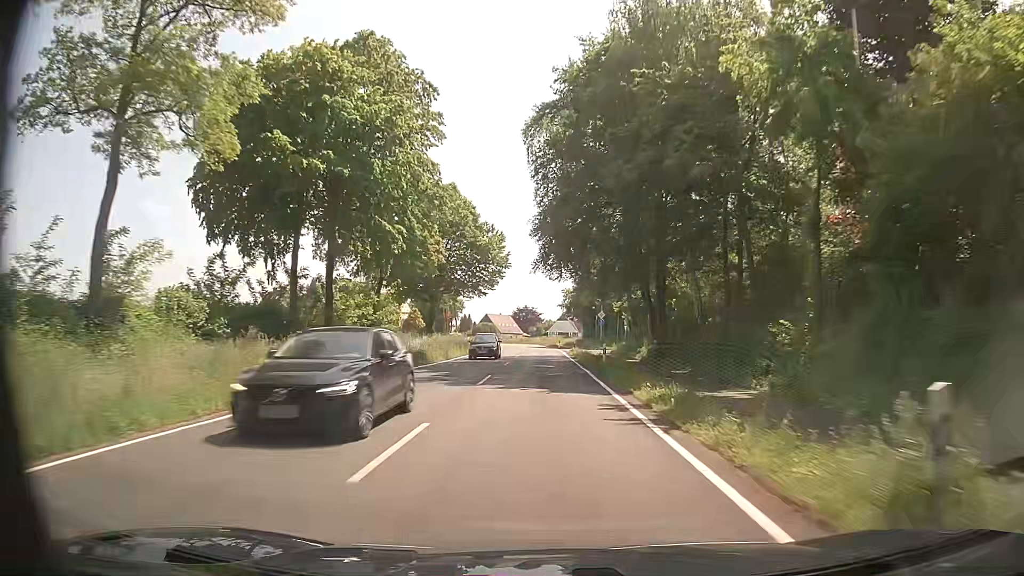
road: tertiary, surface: asphalt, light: Day
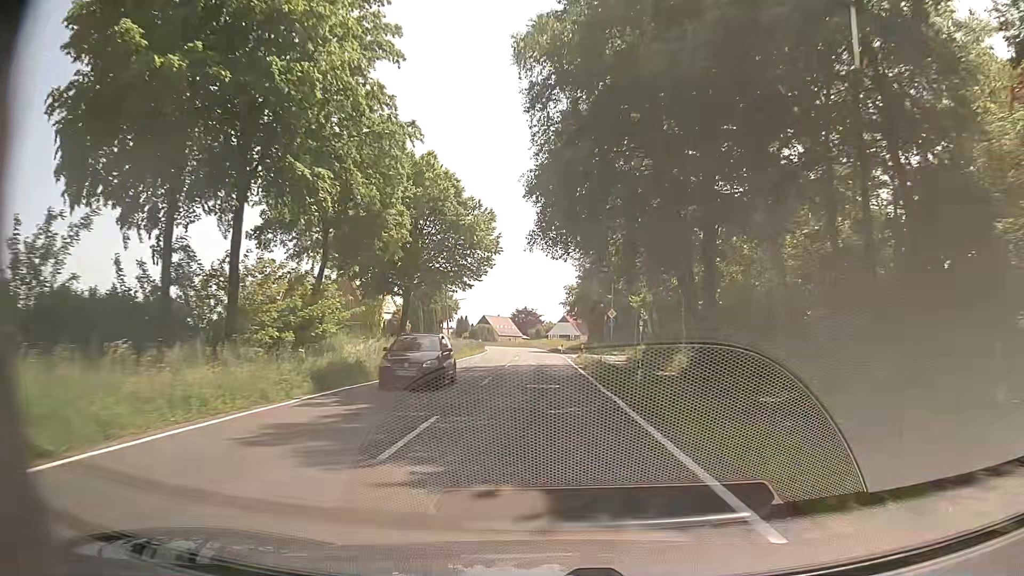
(0.0, +10.8) m; 0°
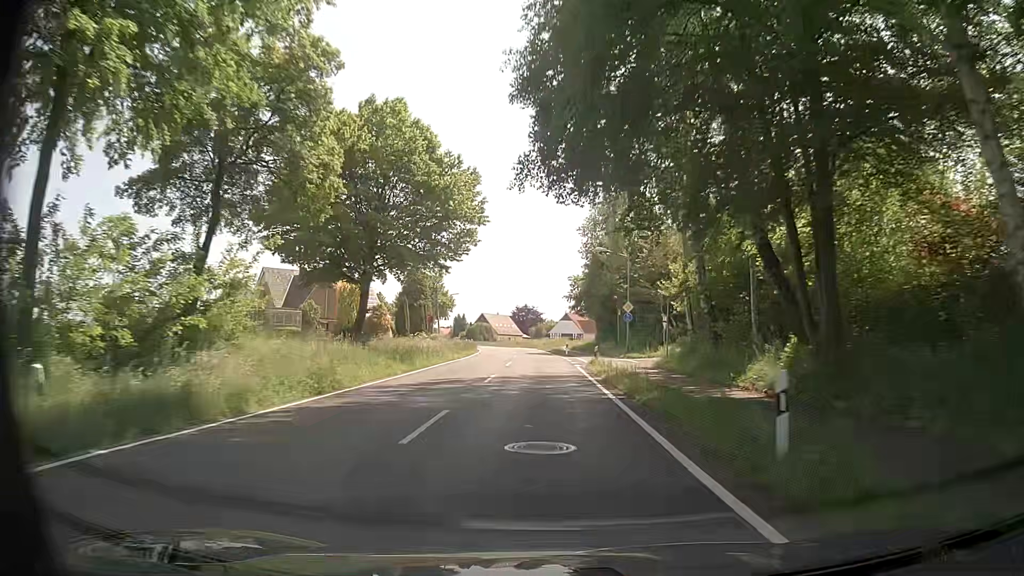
(0.0, +10.8) m; 0°
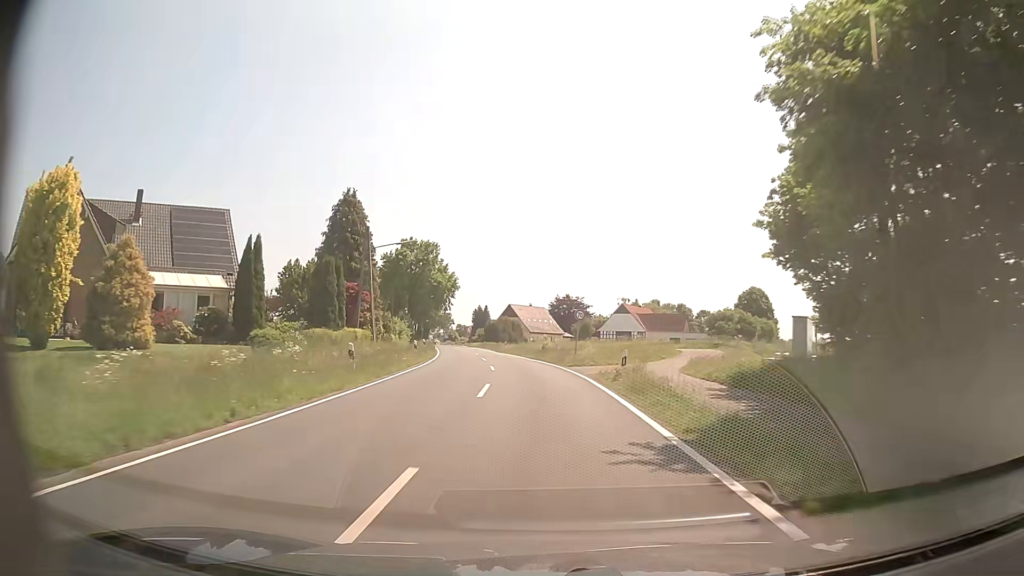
(-1.2, +54.0) m; -4°
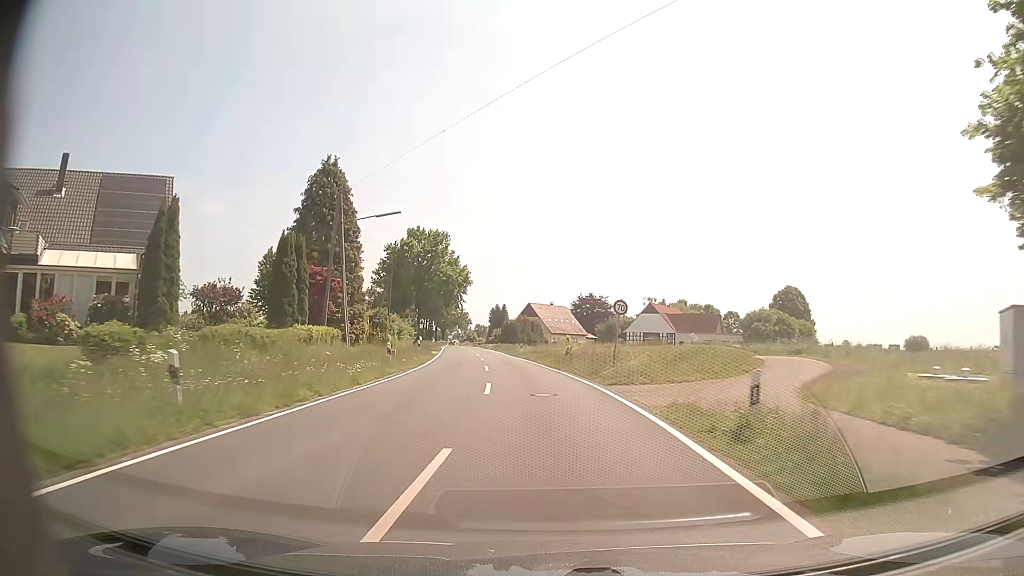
(-0.2, +10.8) m; -2°
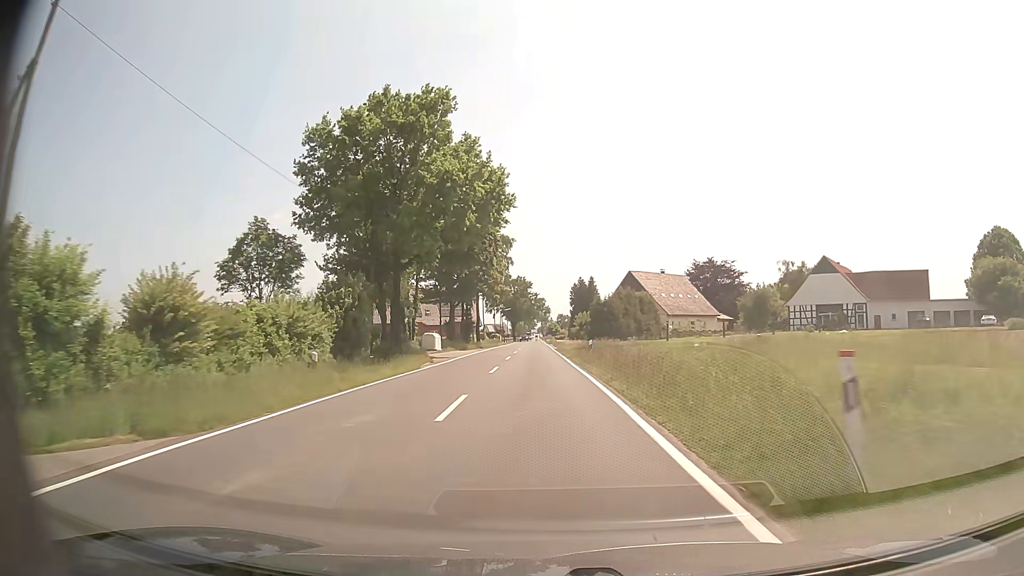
(-3.5, +54.0) m; -7°
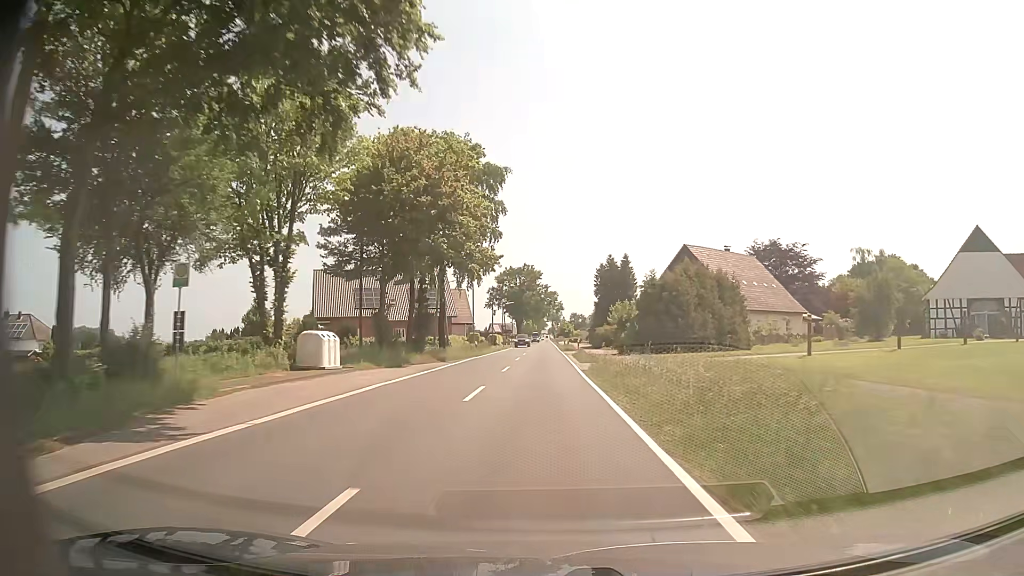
(-0.5, +32.5) m; -1°
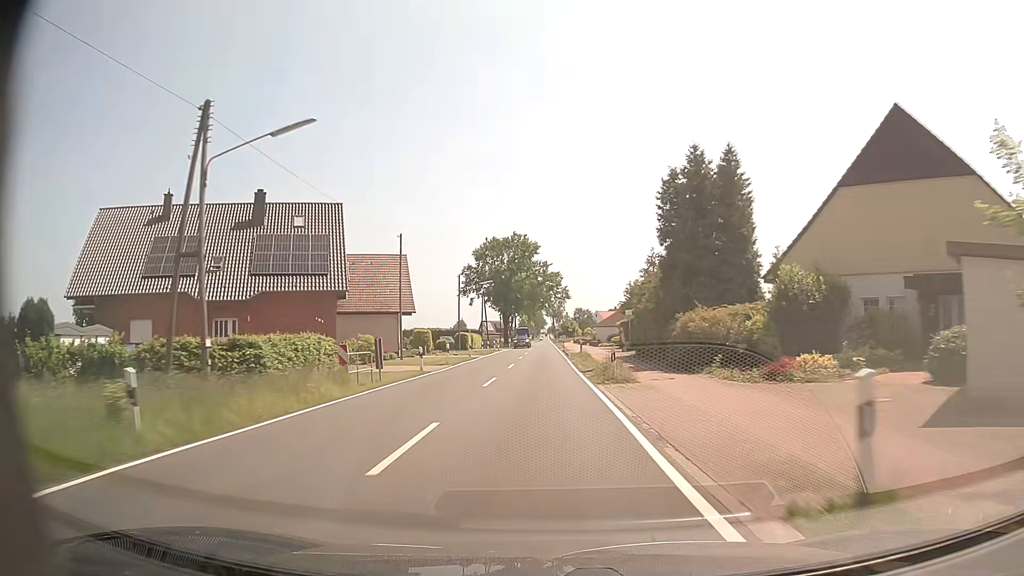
(-0.4, +43.2) m; -1°
(0, +10) (0, +20) (0, +30) (0, +40) (0, +50) (0, +60) (0, +70) (0, +80) (0, +90) (0, +100) m
